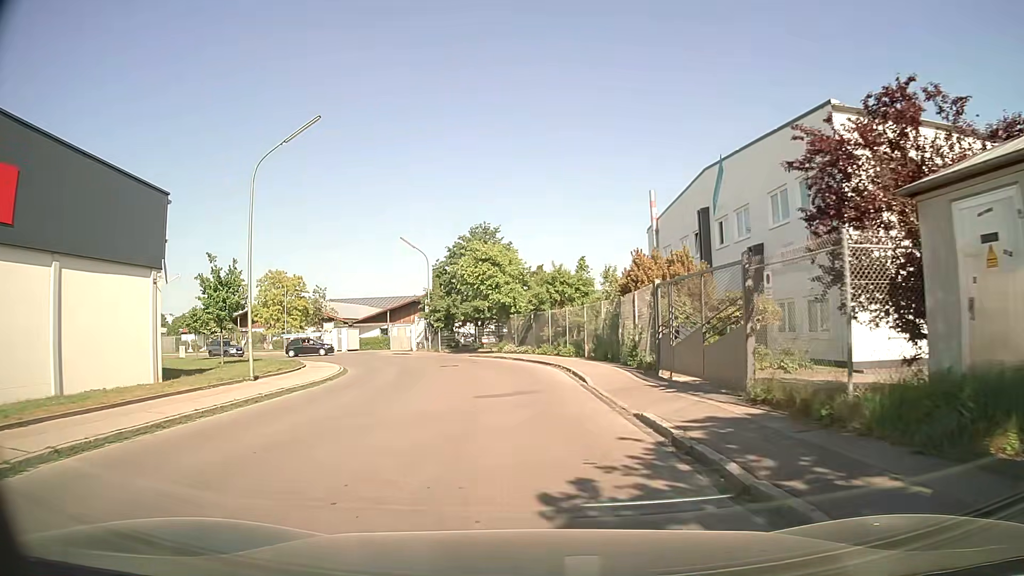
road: residential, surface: asphalt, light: Day
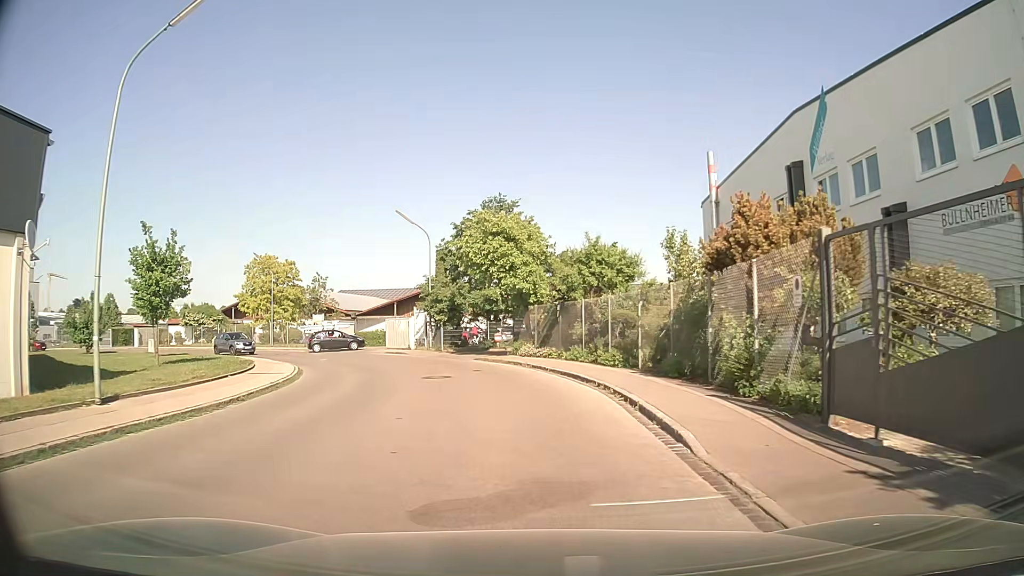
(-0.2, +8.5) m; -2°
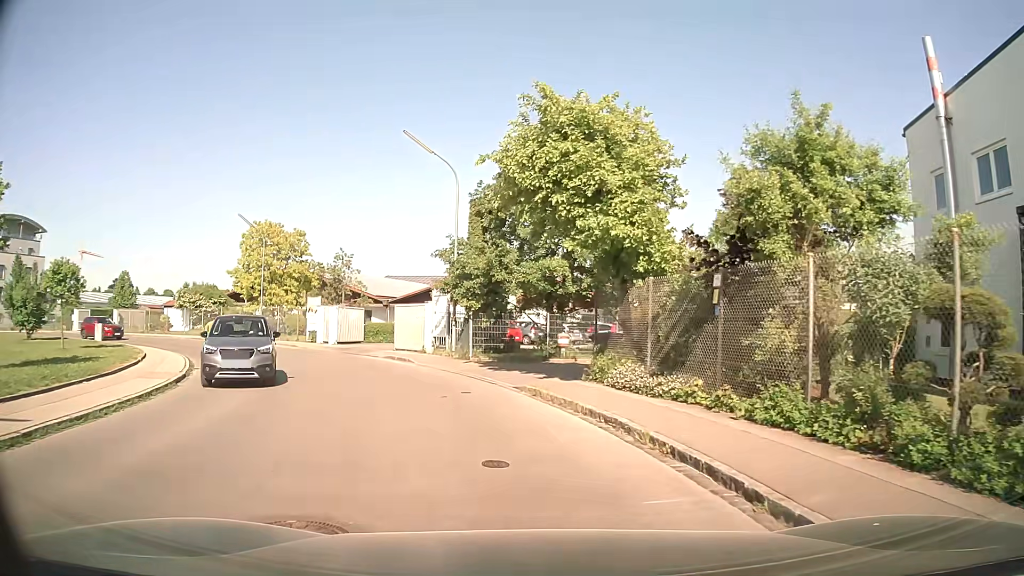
(-0.7, +14.4) m; -6°
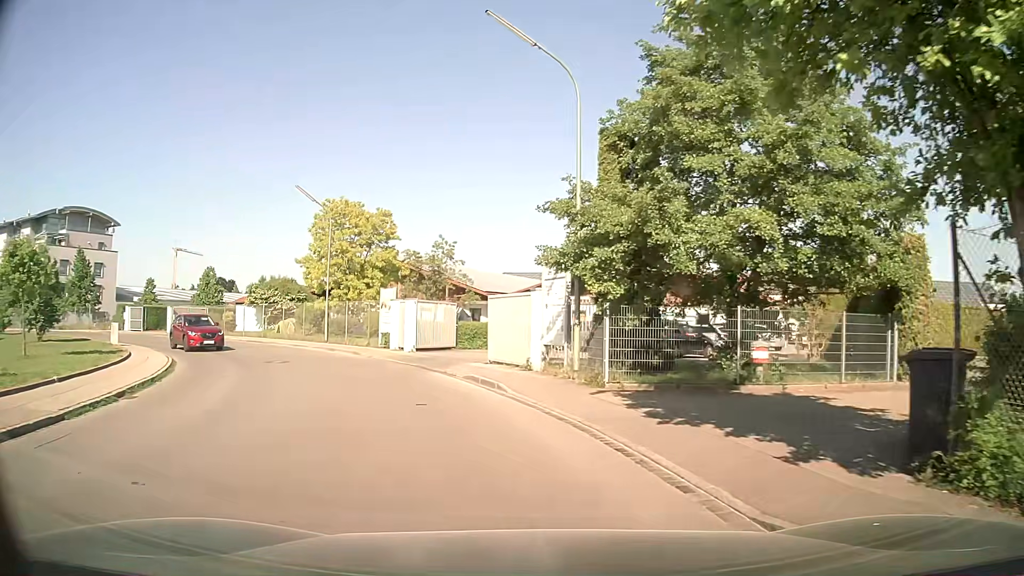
(-0.7, +9.6) m; -10°
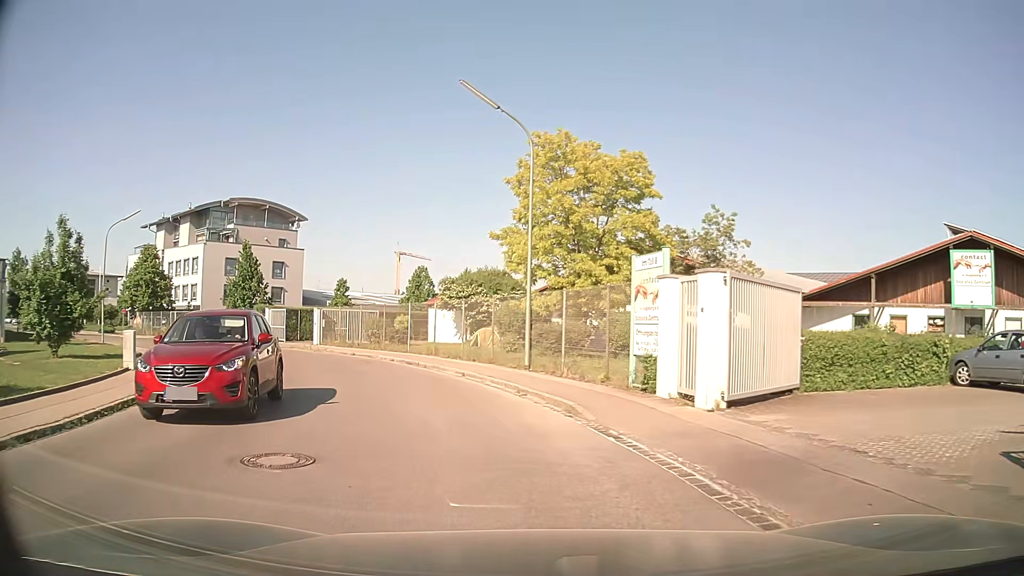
(-3.1, +15.9) m; -21°
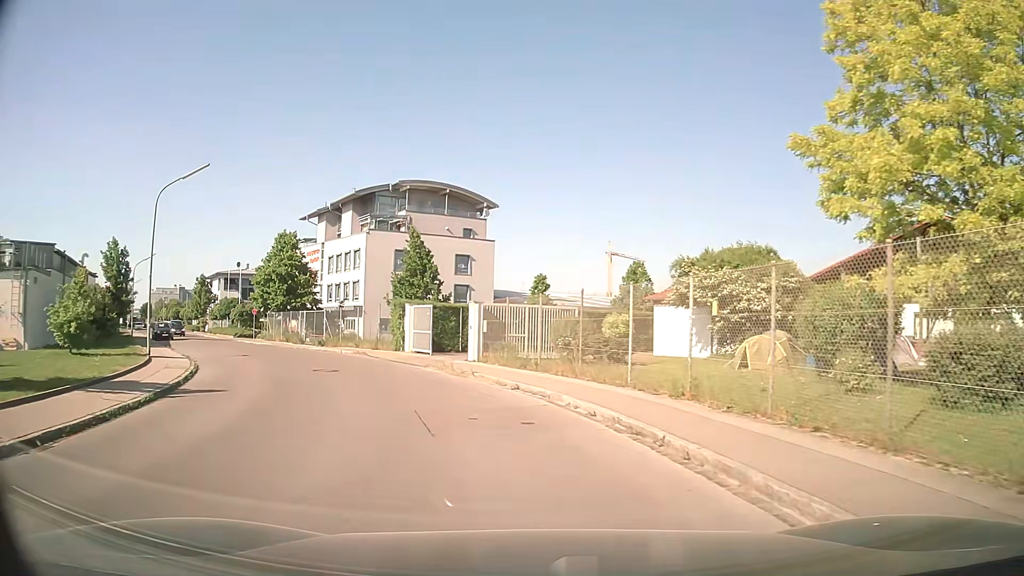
(-2.3, +14.2) m; -18°
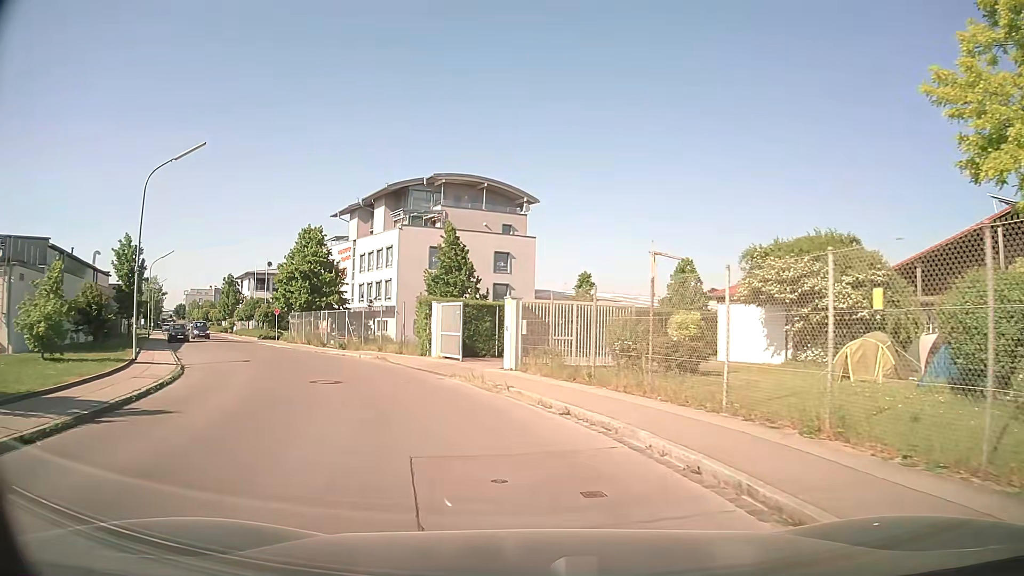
(-0.1, +4.0) m; -4°
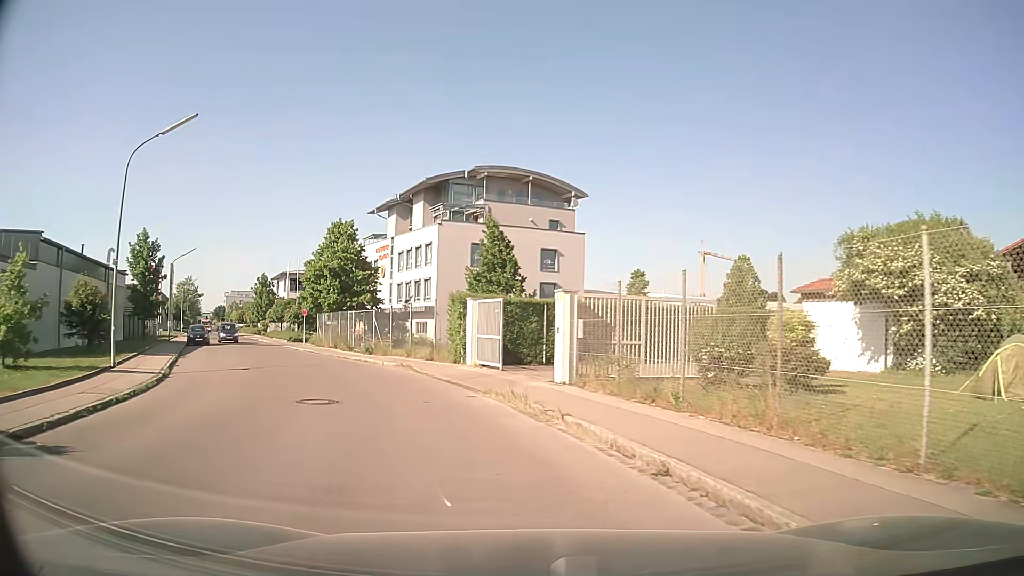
(-0.1, +4.1) m; -4°
(-1, +10) (-5, +19) (-9, +28) (-14, +37) (-19, +46) (-24, +54) (-29, +63) (-34, +72) (-38, +81) (-43, +89) m
